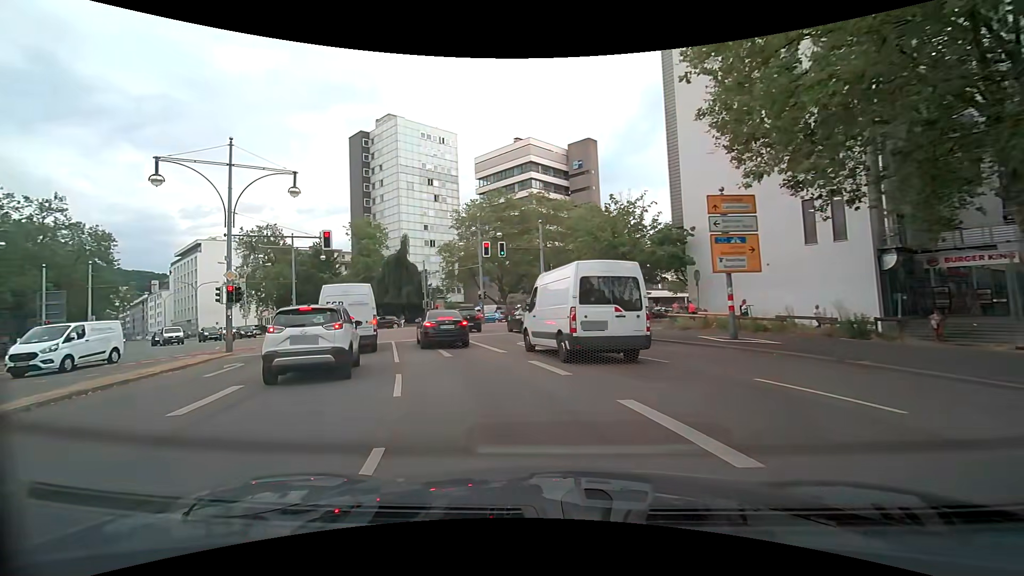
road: secondary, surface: asphalt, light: Day
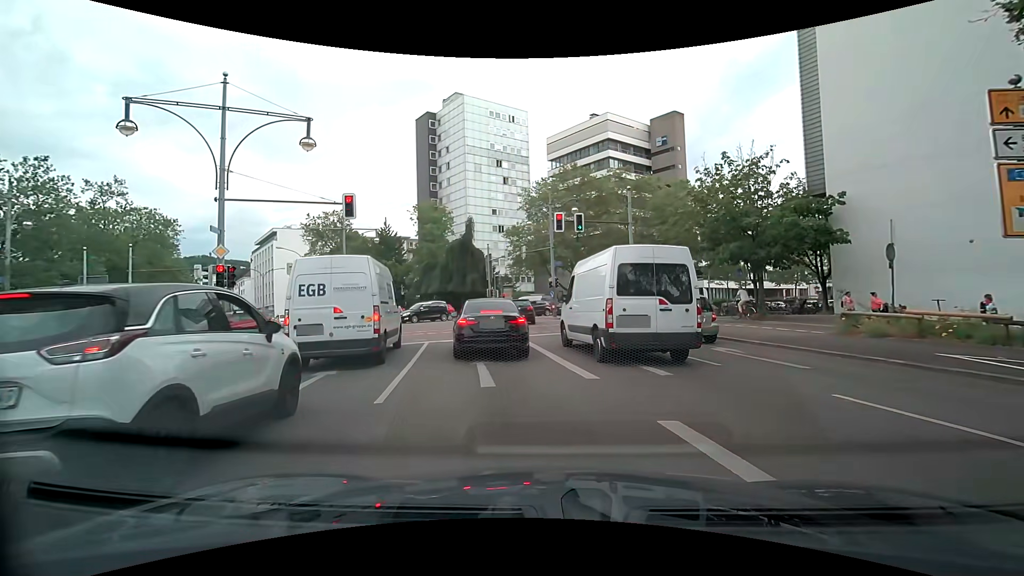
(-0.8, +7.0) m; -10°
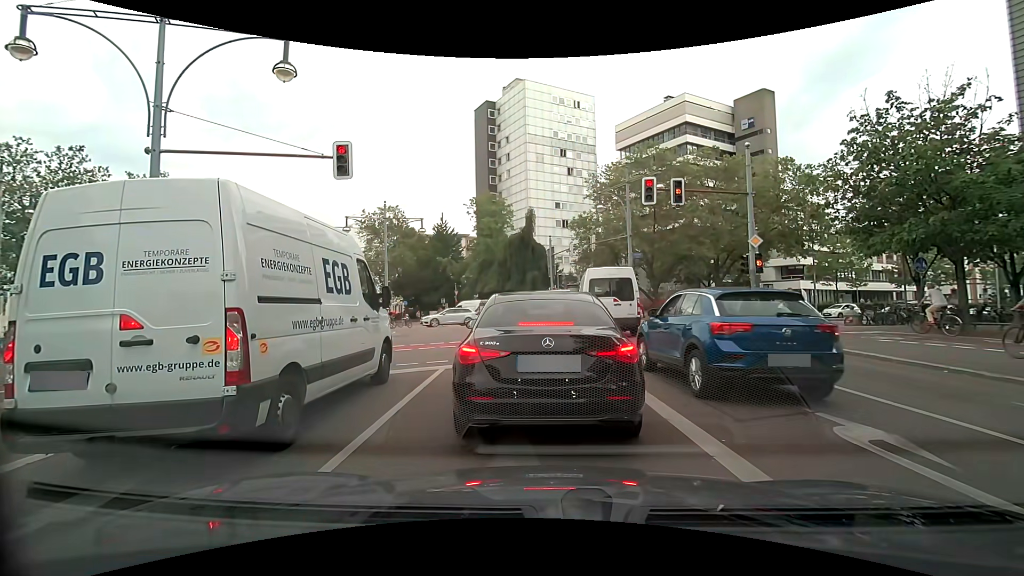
(-0.5, +6.5) m; -7°
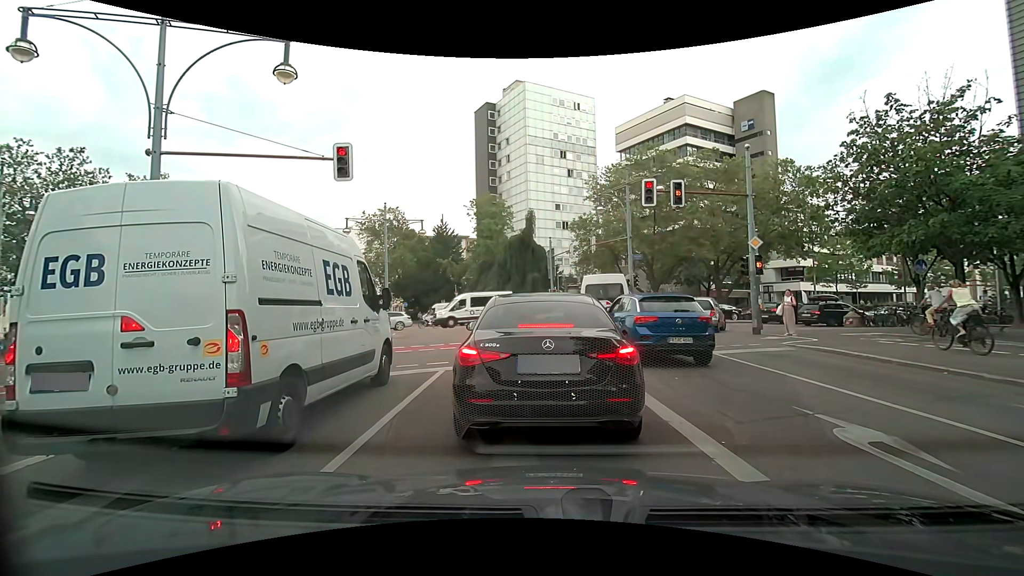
(0.0, 0.0) m; 0°
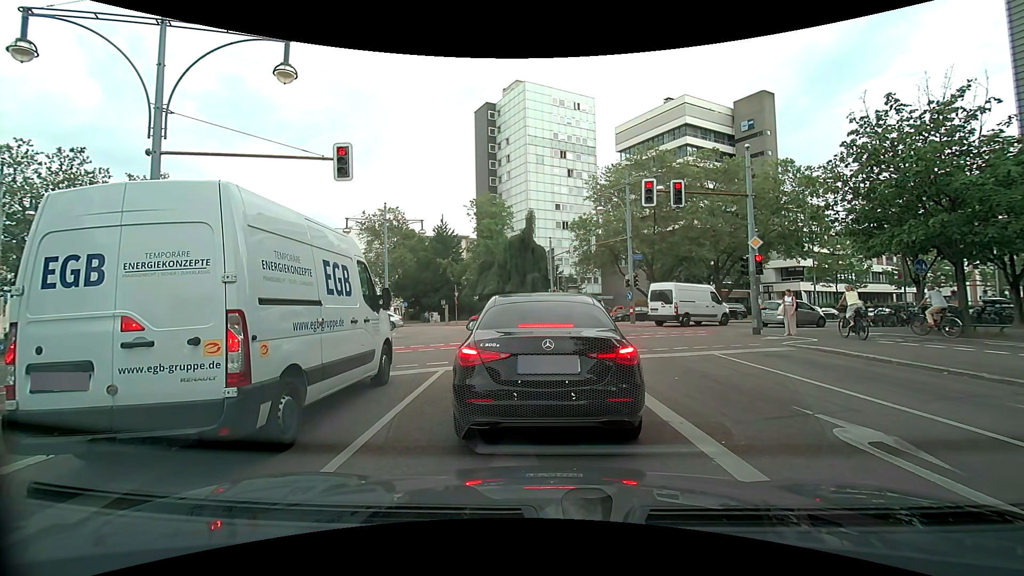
(0.0, 0.0) m; 0°
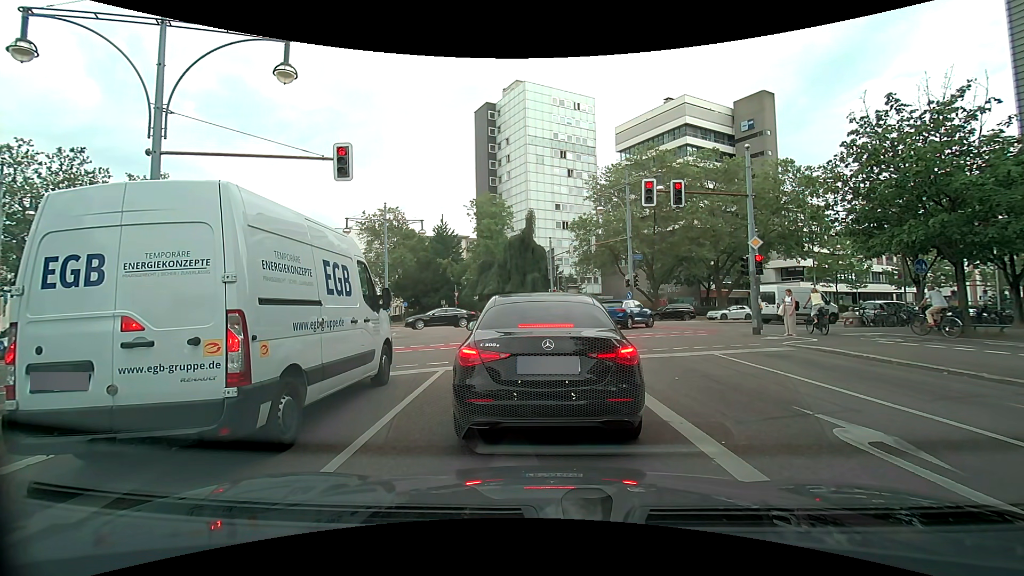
(0.0, 0.0) m; 0°
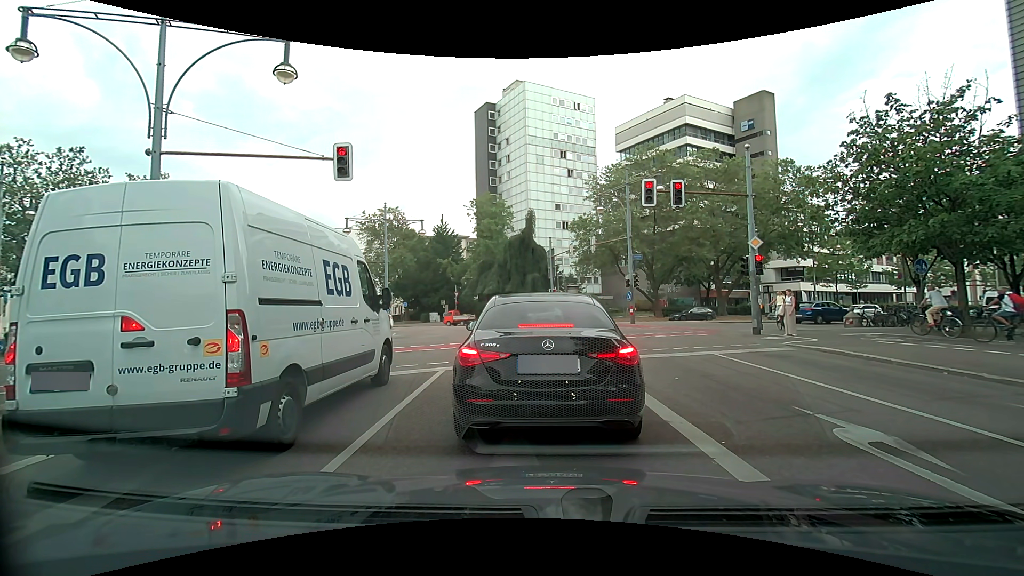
(0.0, 0.0) m; 0°
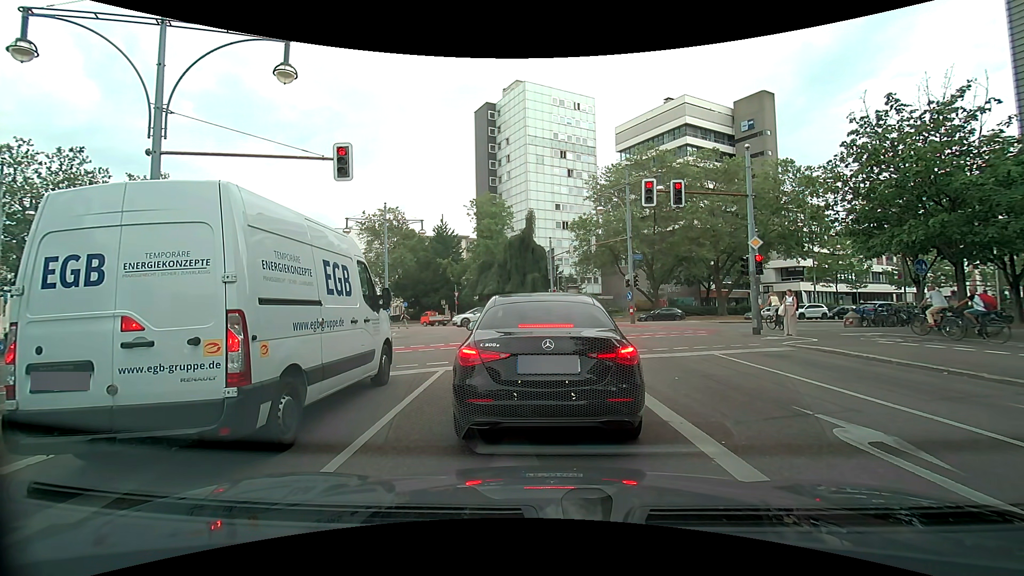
(0.0, 0.0) m; 0°
